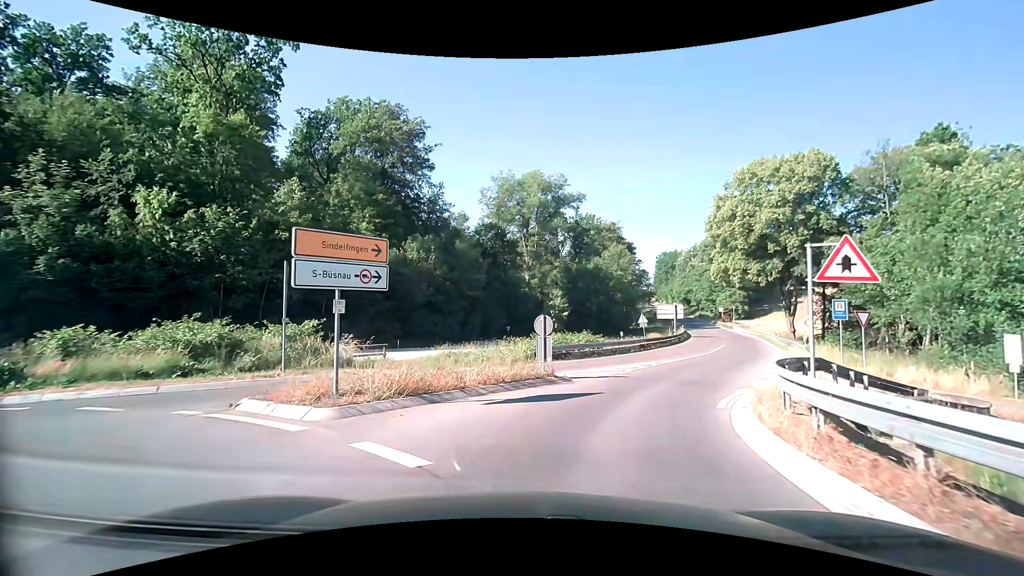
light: Day
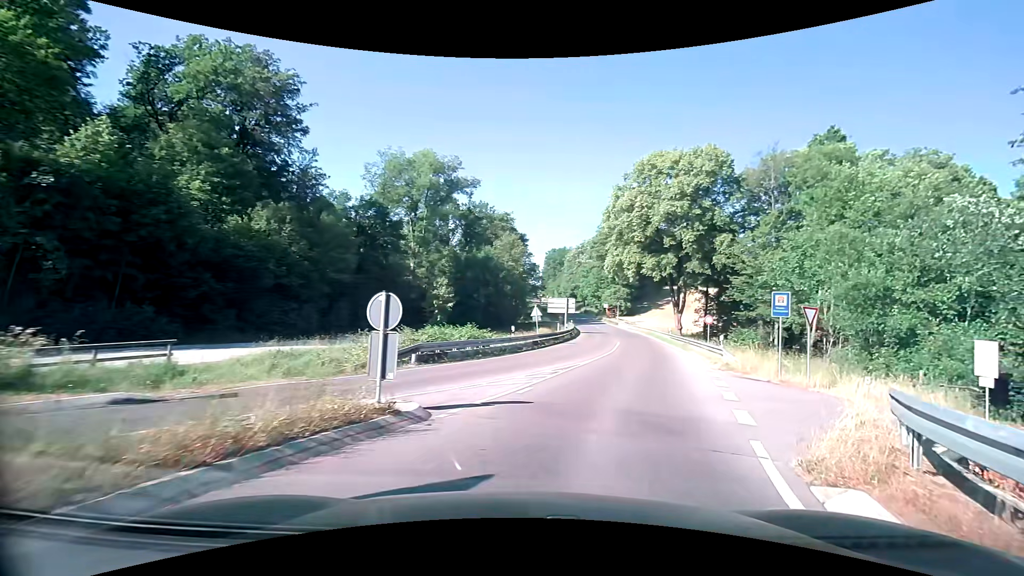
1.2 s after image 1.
(+0.6, +7.0) m; +13°
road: secondary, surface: asphalt
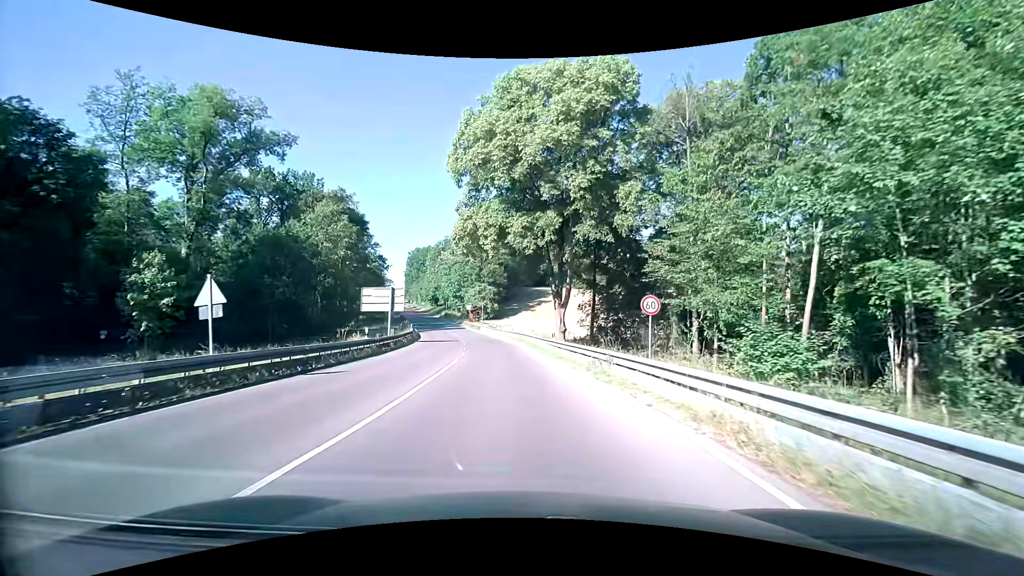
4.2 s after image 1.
(+5.4, +23.1) m; +15°
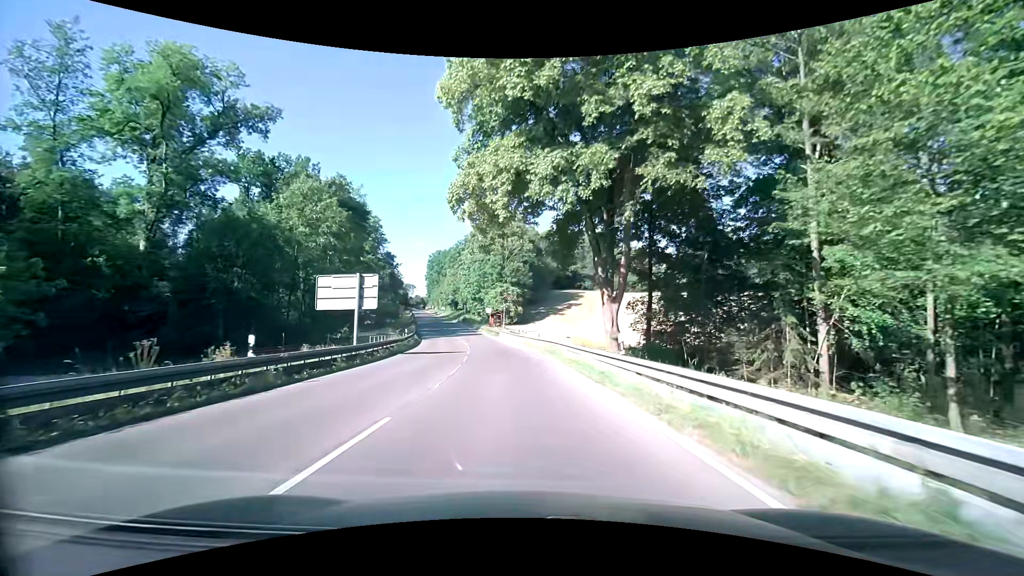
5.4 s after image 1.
(-0.2, +13.5) m; -3°
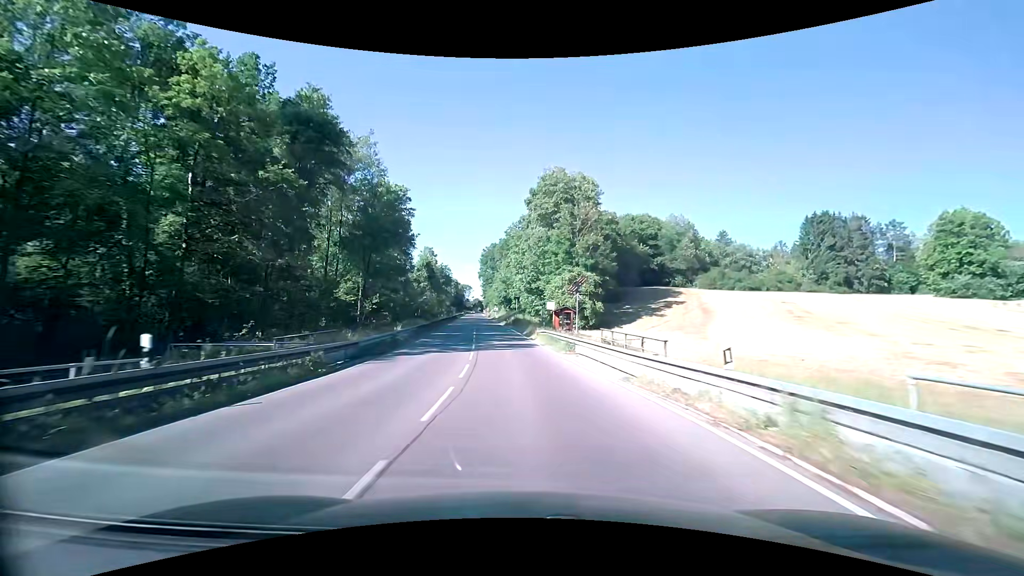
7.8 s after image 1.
(-2.1, +33.5) m; -7°
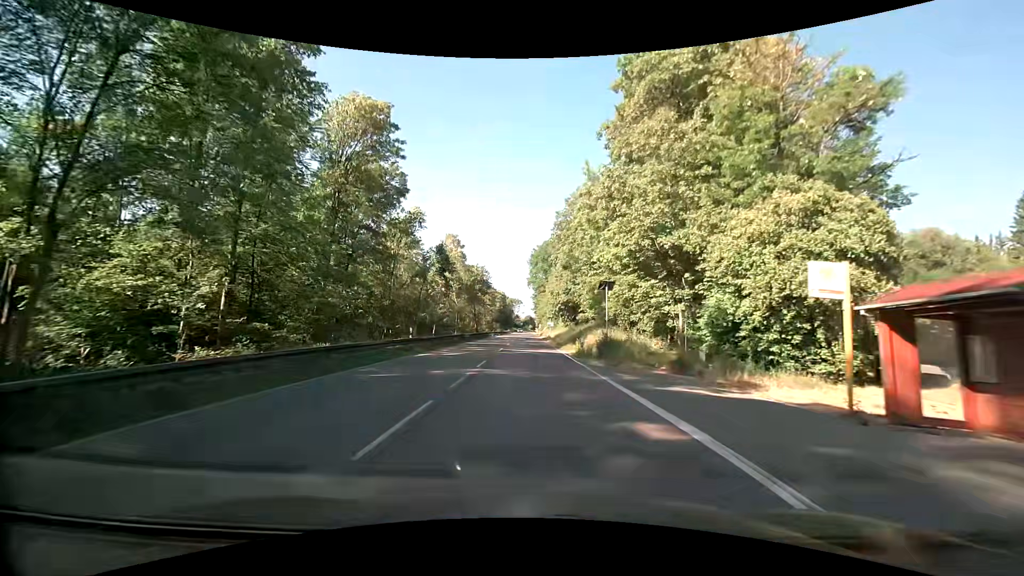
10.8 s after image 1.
(-3.0, +44.2) m; -7°
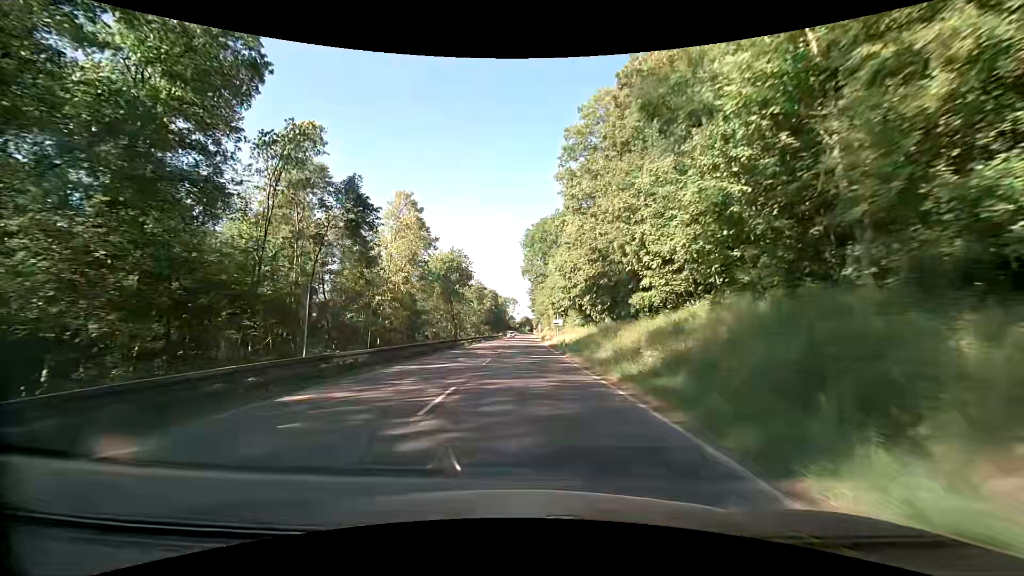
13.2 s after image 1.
(+0.1, +33.0) m; 0°
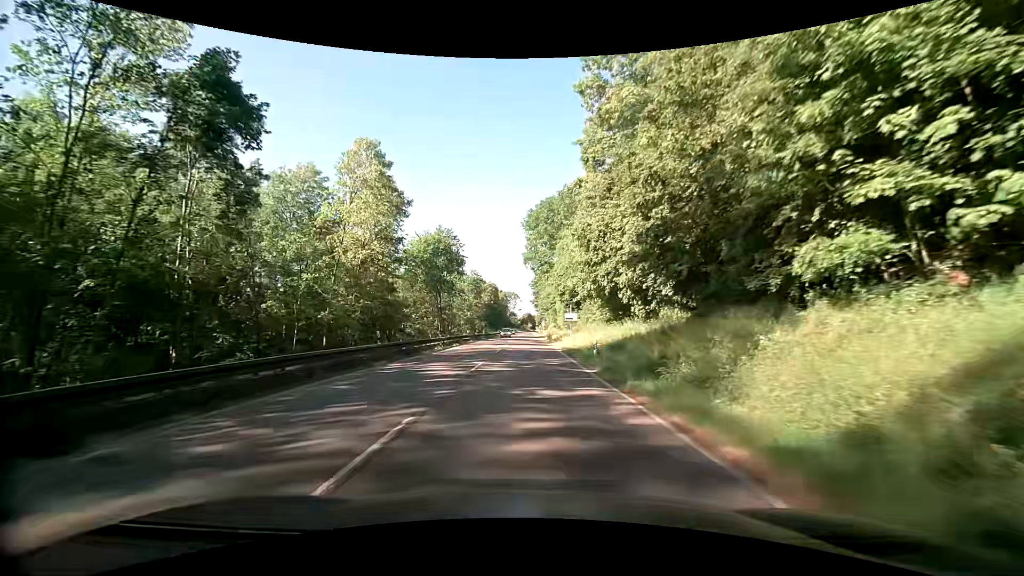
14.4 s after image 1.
(-0.1, +16.6) m; -1°
(0, +10) (0, +20) (0, +30) (0, +40) (+1, +50) (+1, +60) (+1, +70) (+1, +80) (+1, +90) (+1, +100) m
